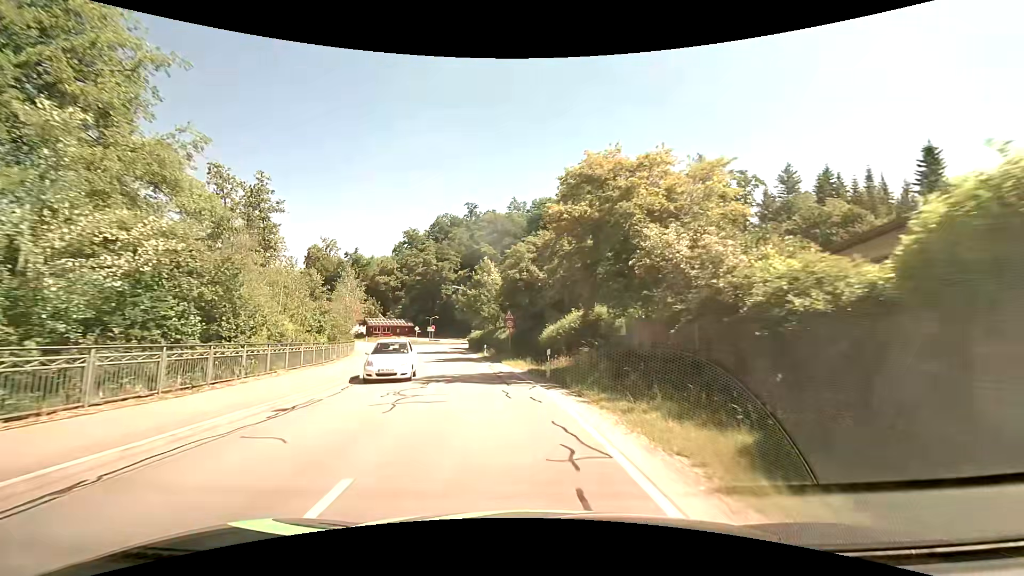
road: secondary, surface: asphalt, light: Day
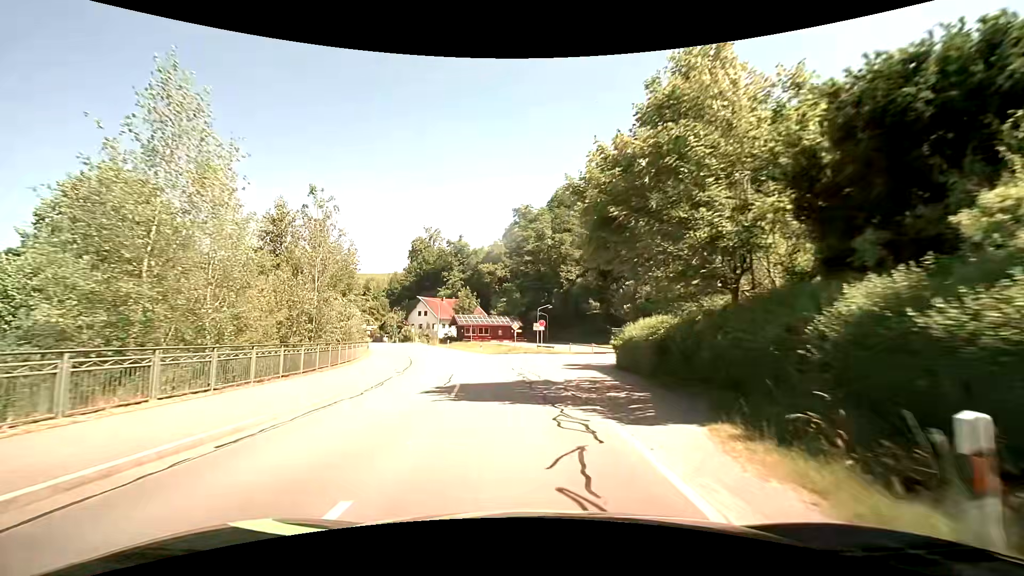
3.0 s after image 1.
(-5.3, +36.5) m; -15°
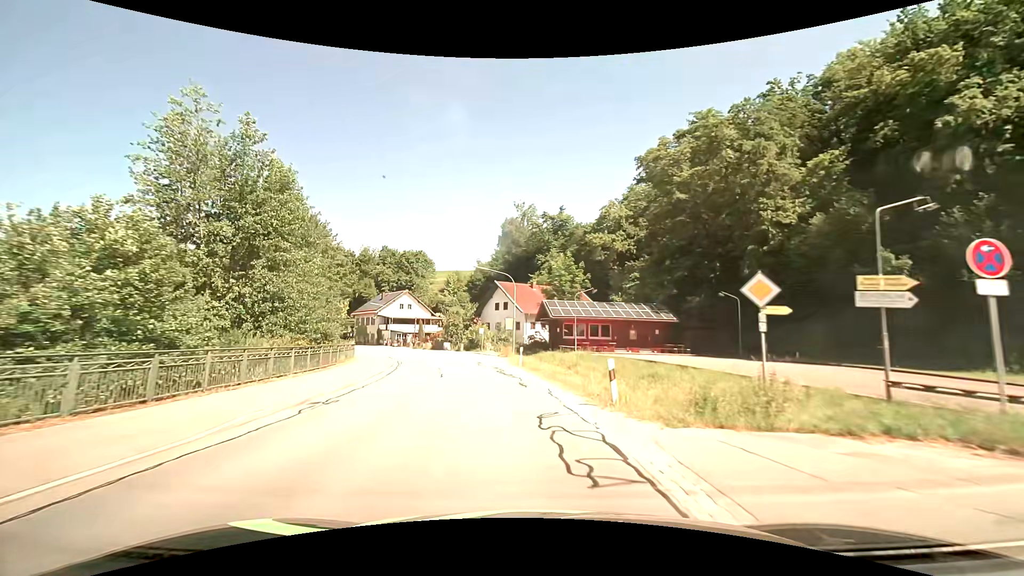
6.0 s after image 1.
(-3.9, +37.2) m; -12°
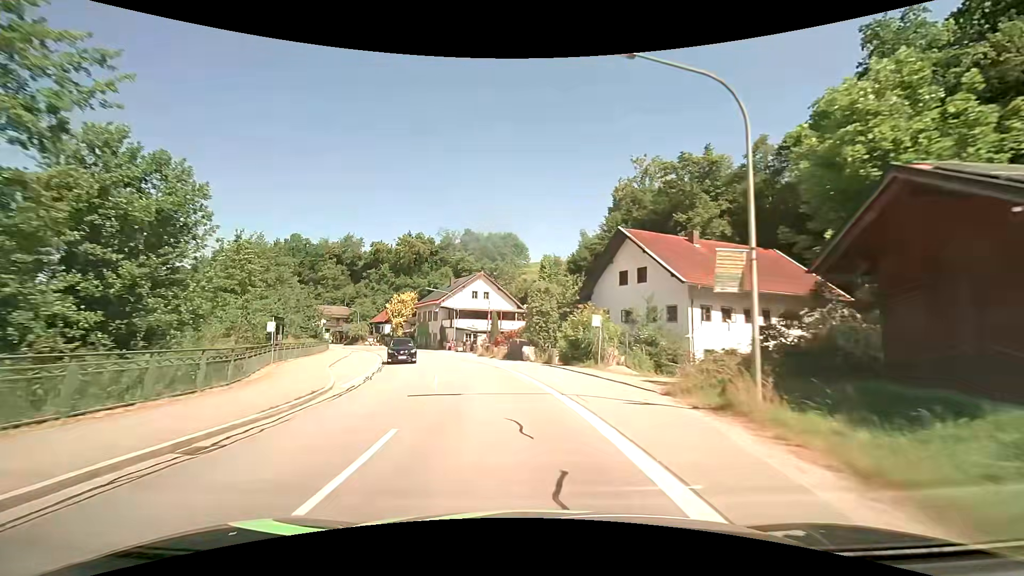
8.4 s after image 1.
(-3.4, +31.3) m; -12°
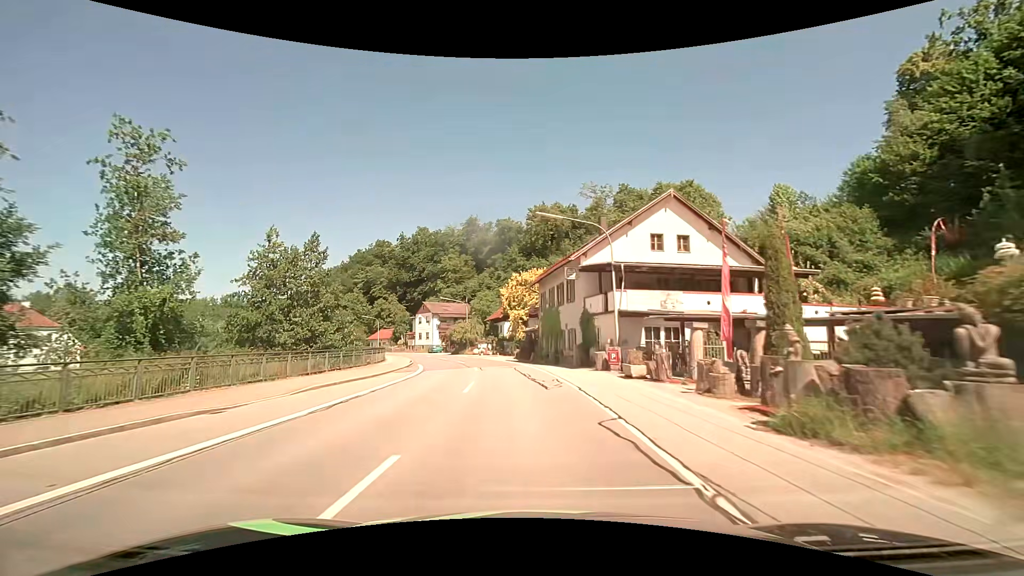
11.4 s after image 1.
(-5.3, +37.9) m; -17°
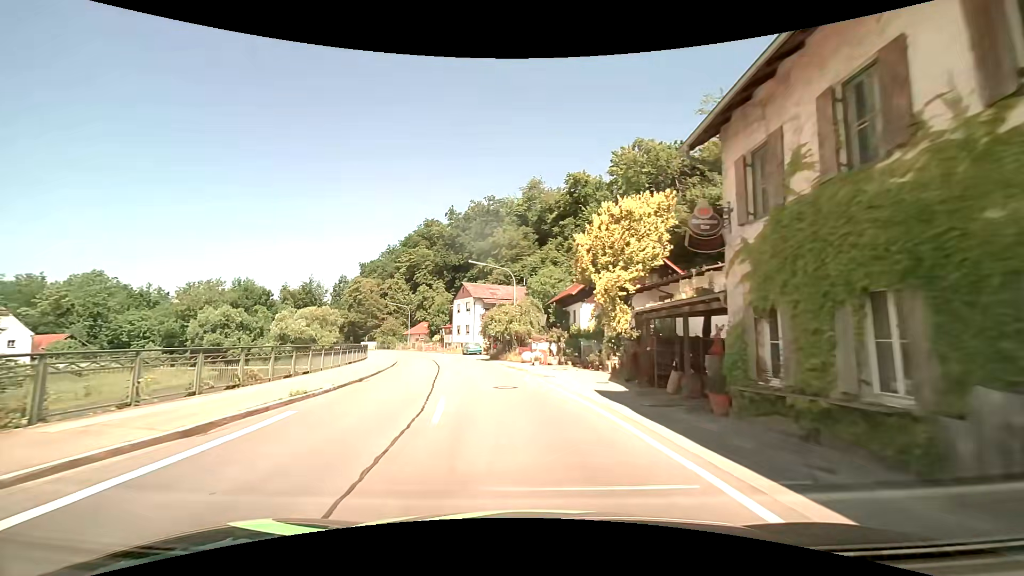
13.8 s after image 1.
(-1.9, +29.4) m; -8°
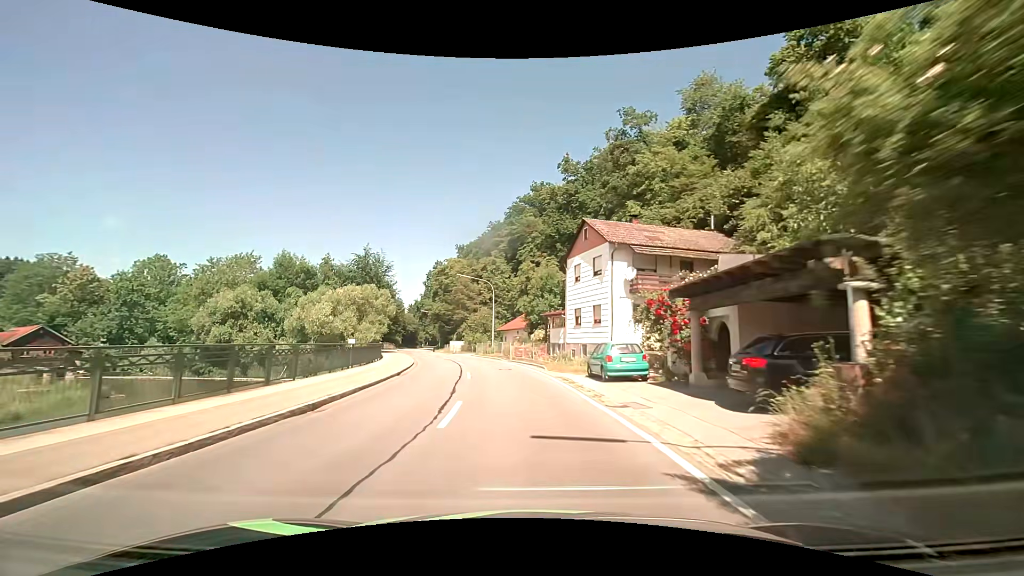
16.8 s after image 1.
(-4.7, +36.5) m; -15°
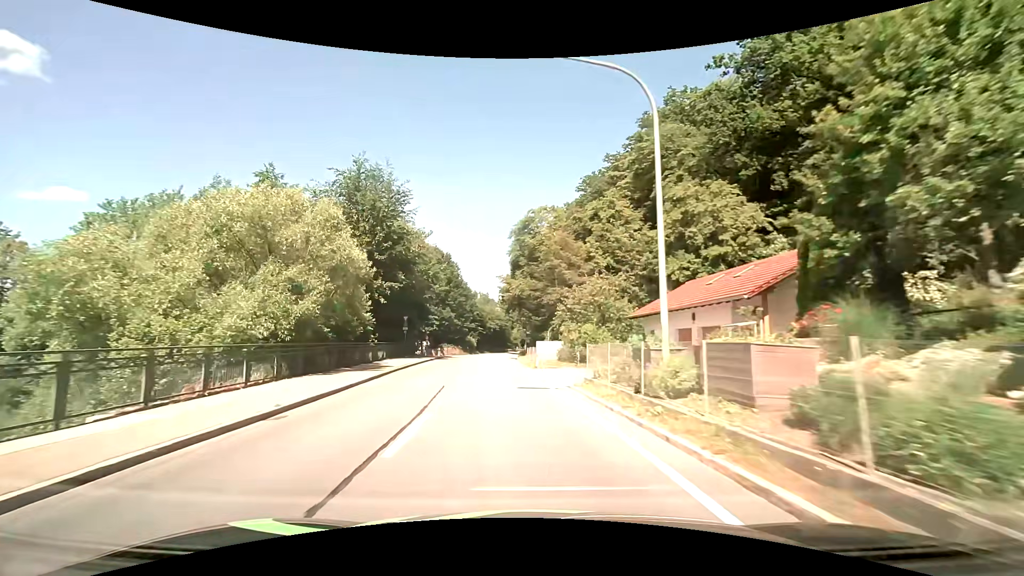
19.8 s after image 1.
(-3.5, +38.3) m; -12°
(0, +10) (-1, +20) (-2, +30) (-2, +40) (-3, +50) (-3, +60) (-3, +70) (-3, +80) (-2, +90) (-1, +100) m
